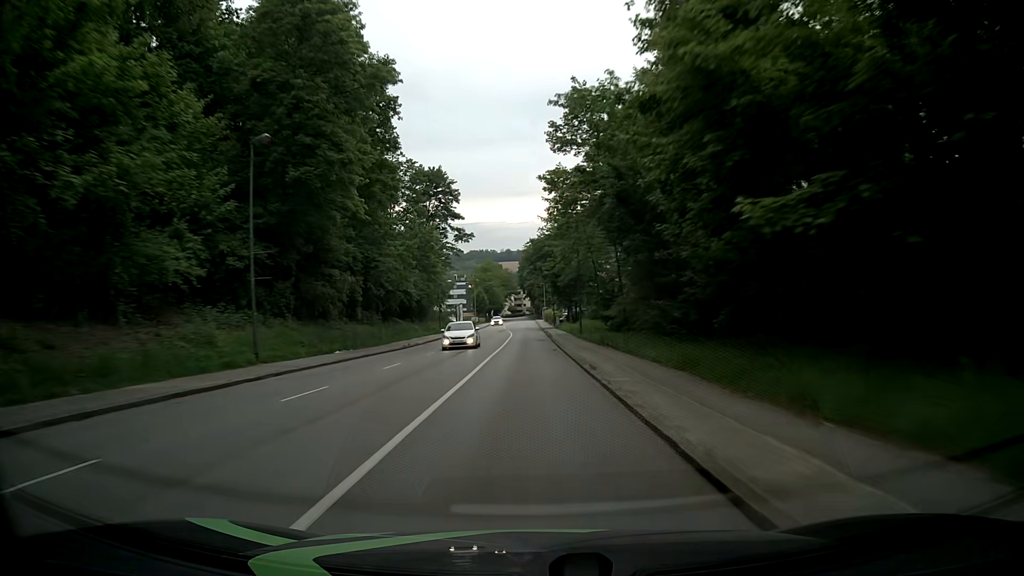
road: tertiary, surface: asphalt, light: Day
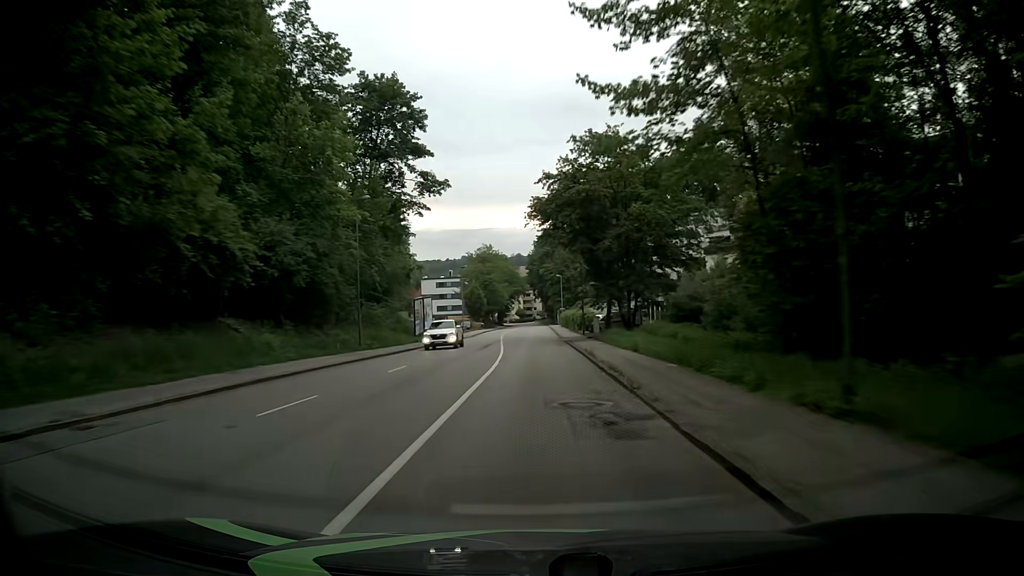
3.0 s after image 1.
(-0.4, +37.9) m; -1°
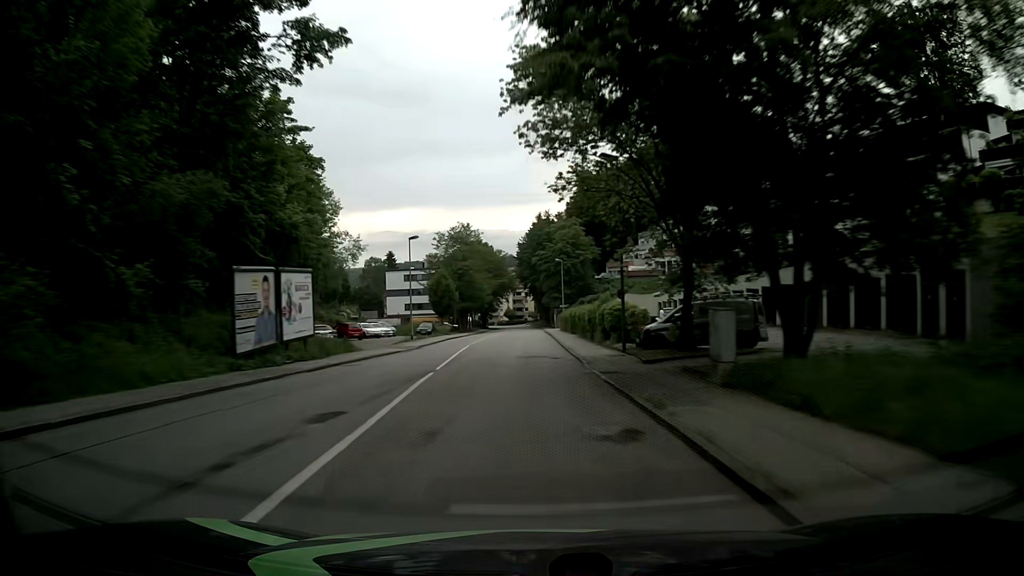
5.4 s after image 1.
(+0.1, +30.2) m; 0°
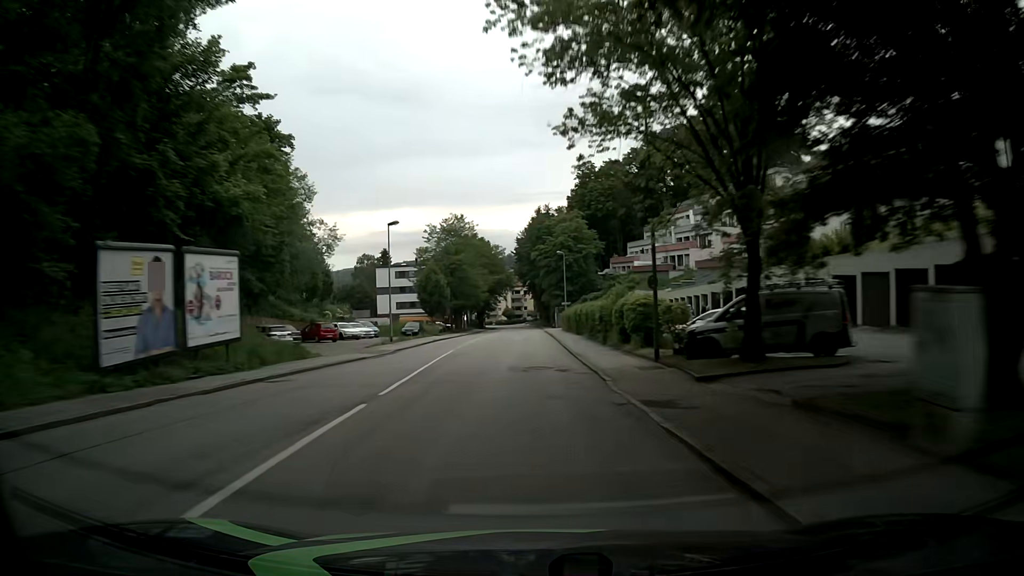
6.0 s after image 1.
(+0.1, +7.5) m; 0°
